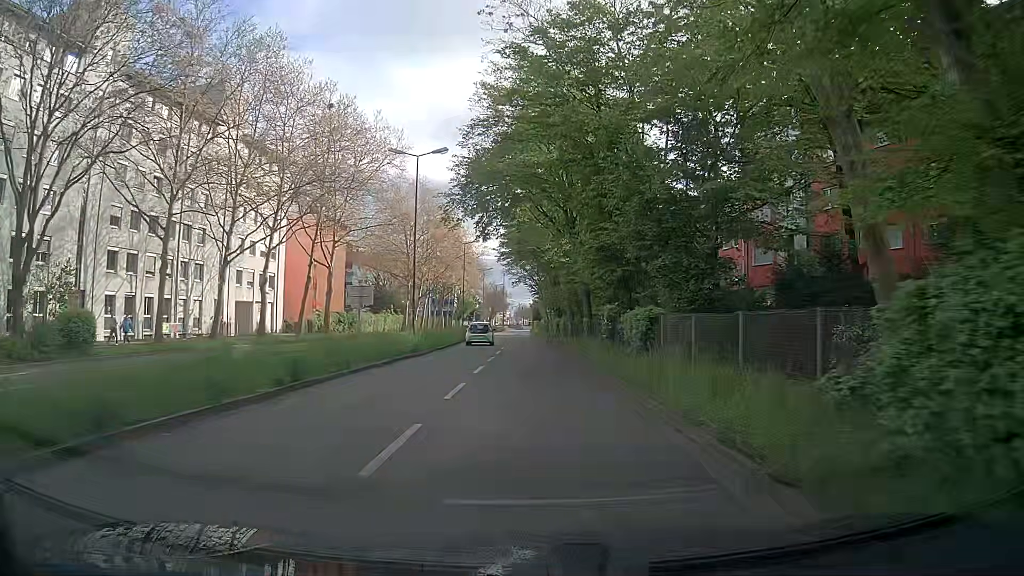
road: secondary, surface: asphalt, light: Day
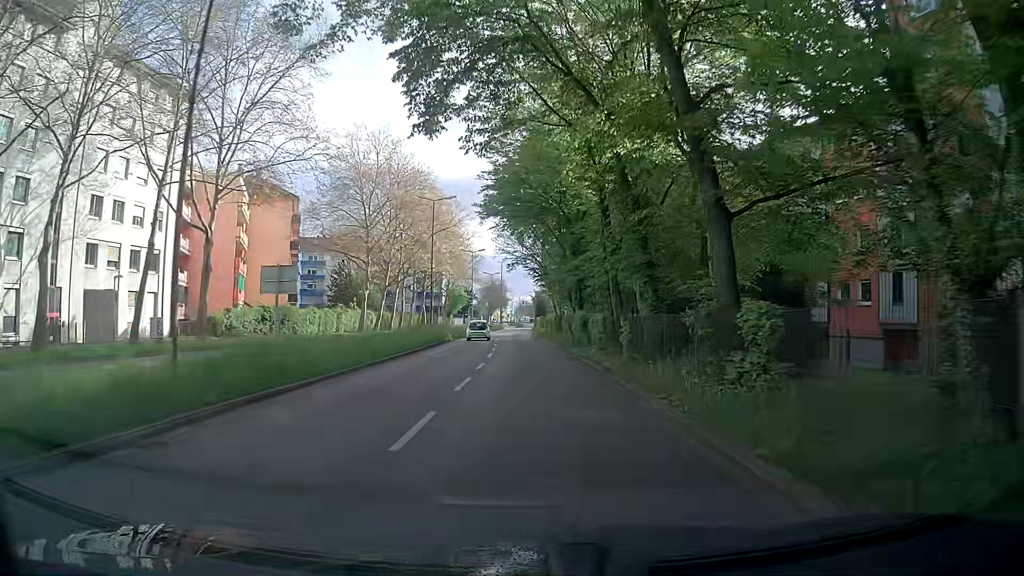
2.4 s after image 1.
(+0.2, +23.0) m; 0°
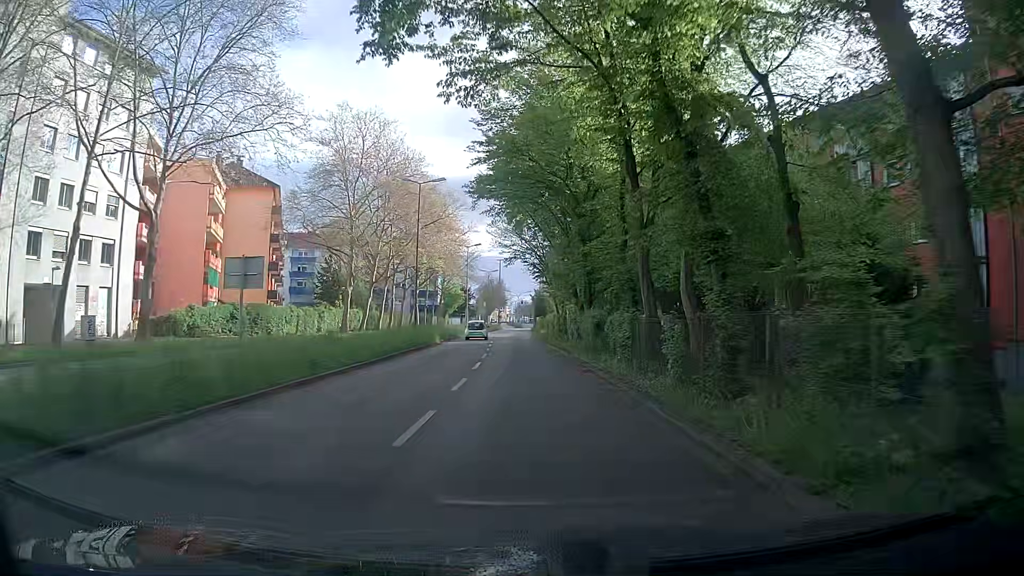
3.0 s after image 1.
(+0.1, +5.8) m; 0°
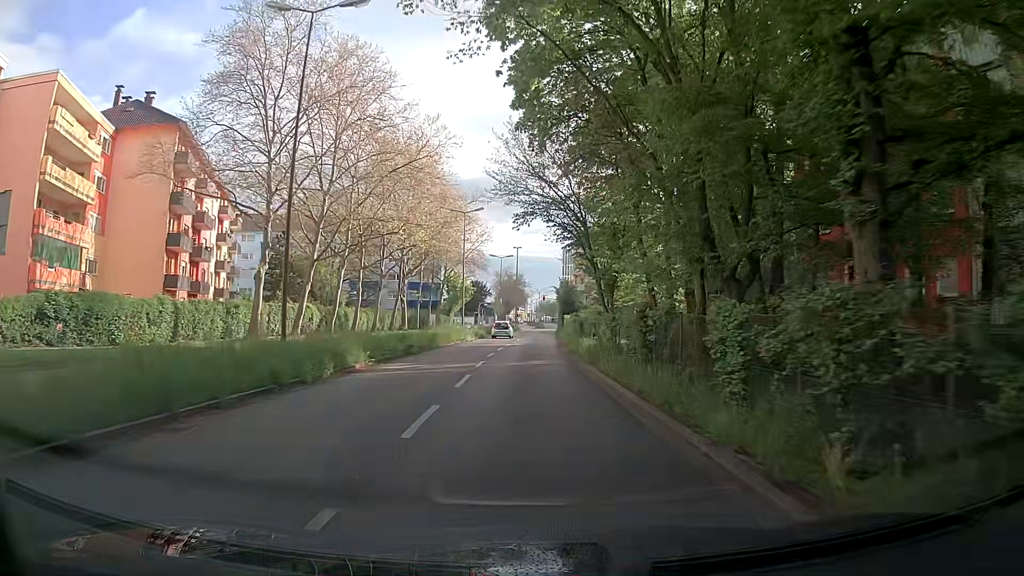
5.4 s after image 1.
(-0.1, +23.6) m; -2°
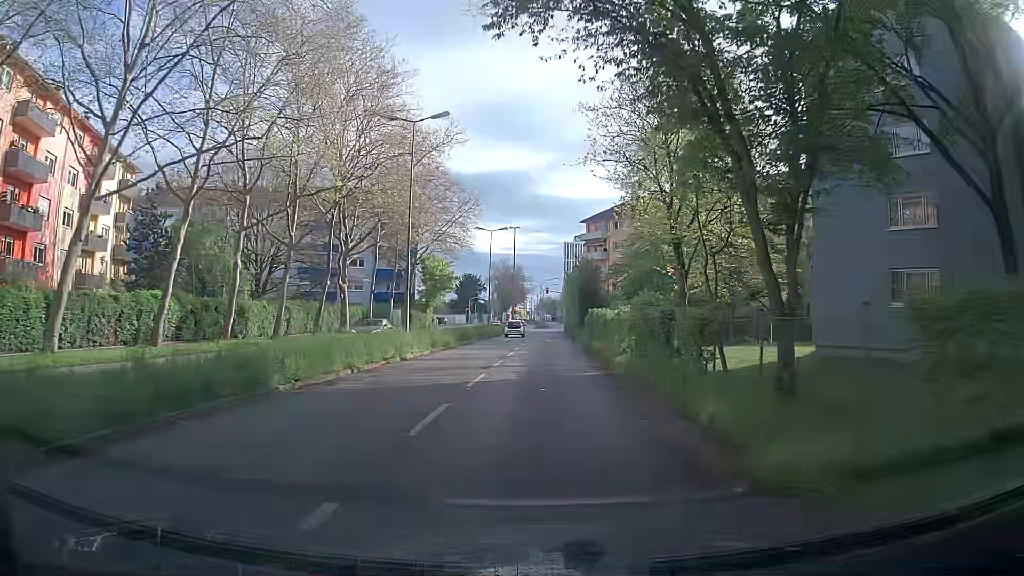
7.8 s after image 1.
(+0.2, +23.9) m; +1°
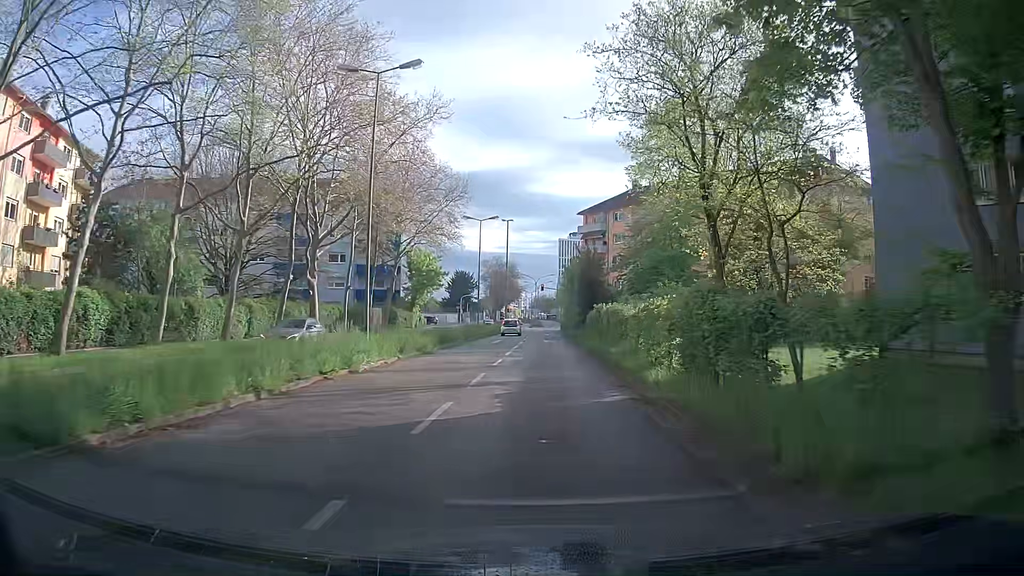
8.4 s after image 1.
(0.0, +5.9) m; +1°
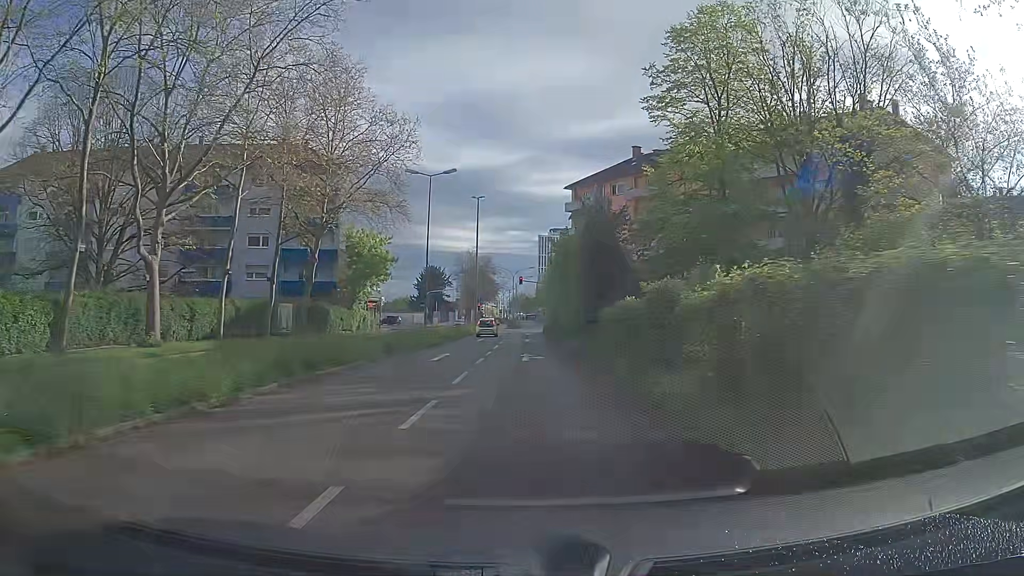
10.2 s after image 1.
(+0.4, +17.5) m; +1°
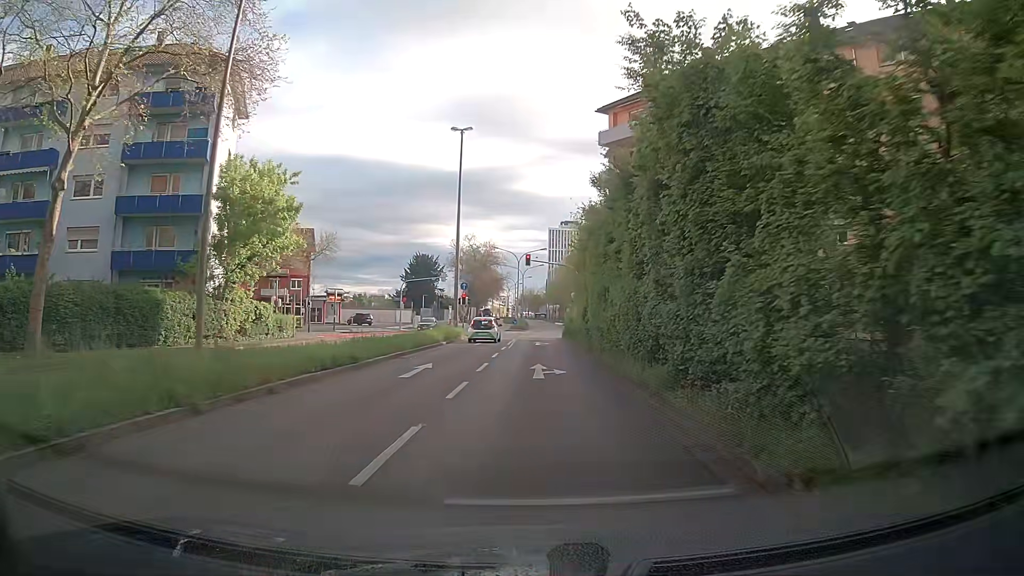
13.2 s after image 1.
(+0.2, +26.8) m; 0°
